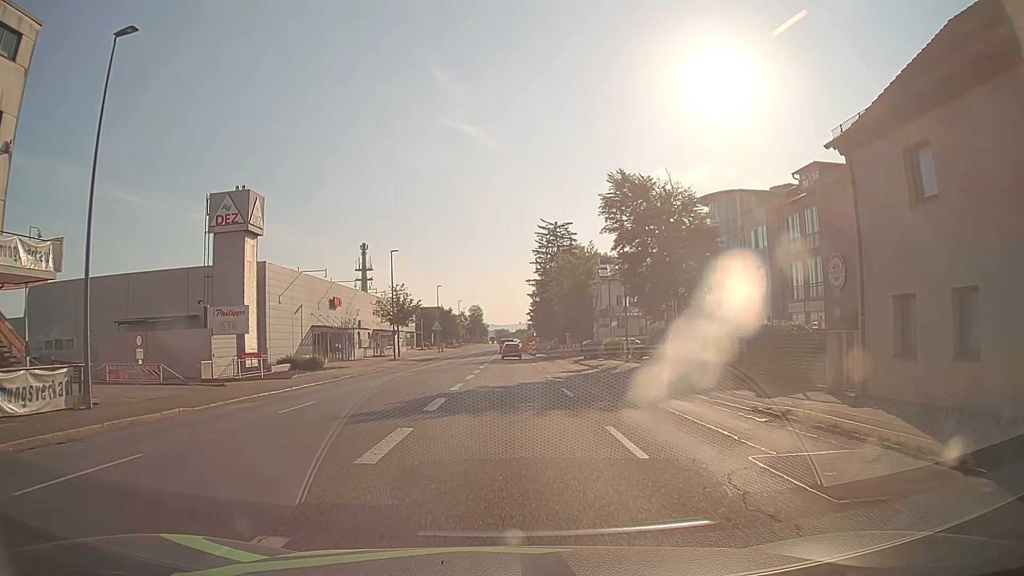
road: tertiary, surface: asphalt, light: Day
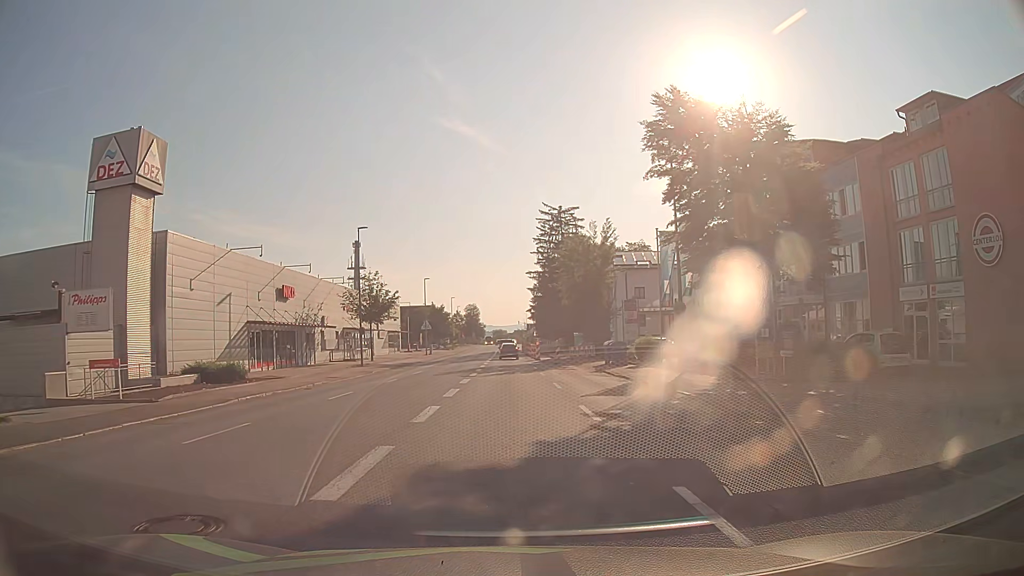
(+0.1, +13.7) m; +1°
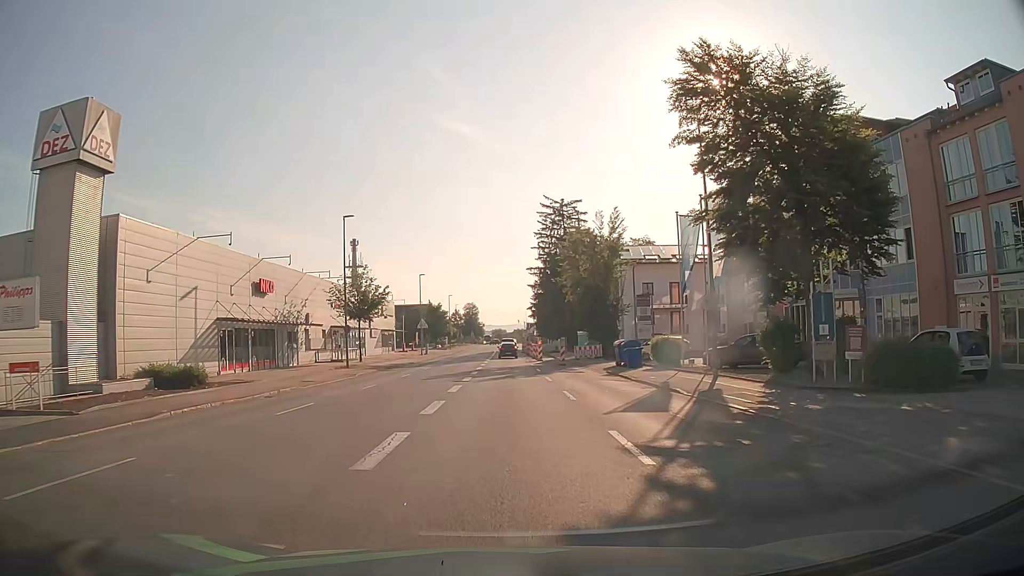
(0.0, +4.5) m; 0°
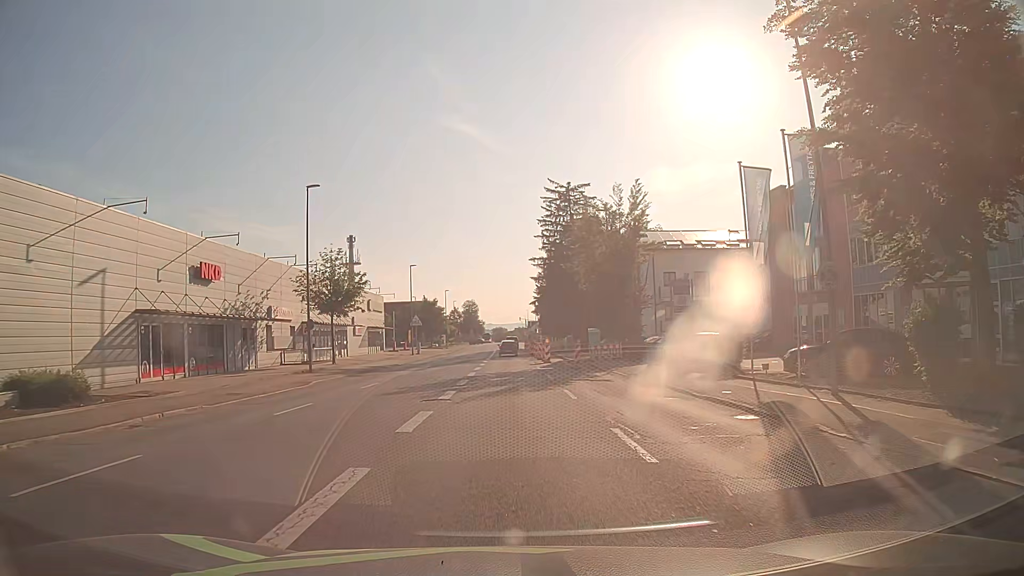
(-0.1, +9.0) m; 0°
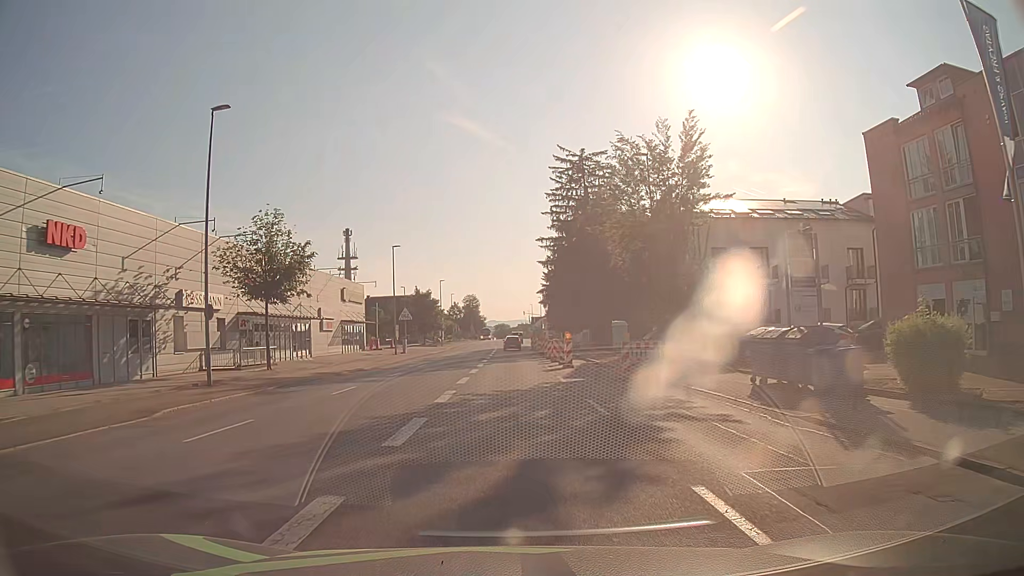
(0.0, +13.6) m; -1°
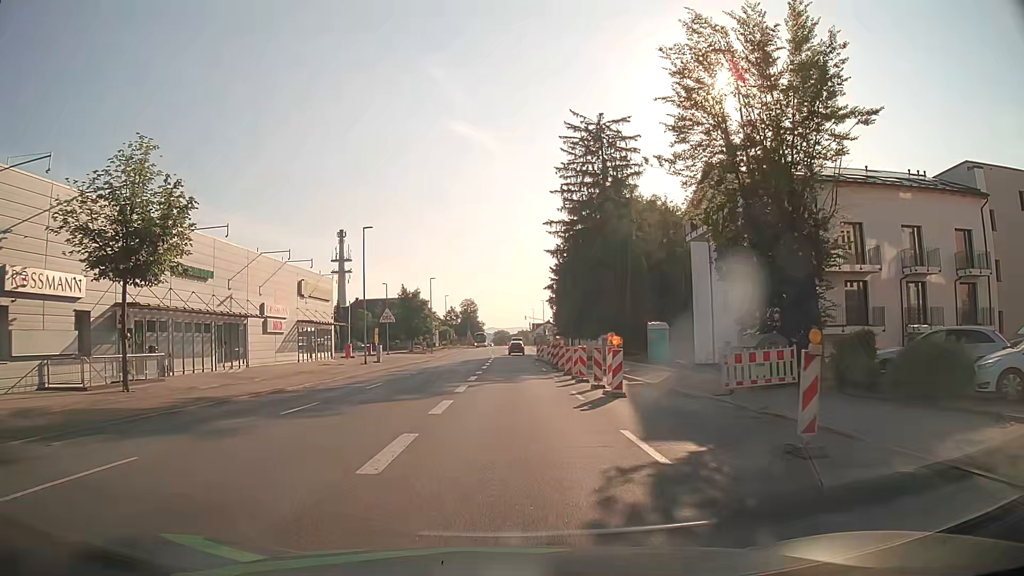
(0.0, +13.6) m; 0°
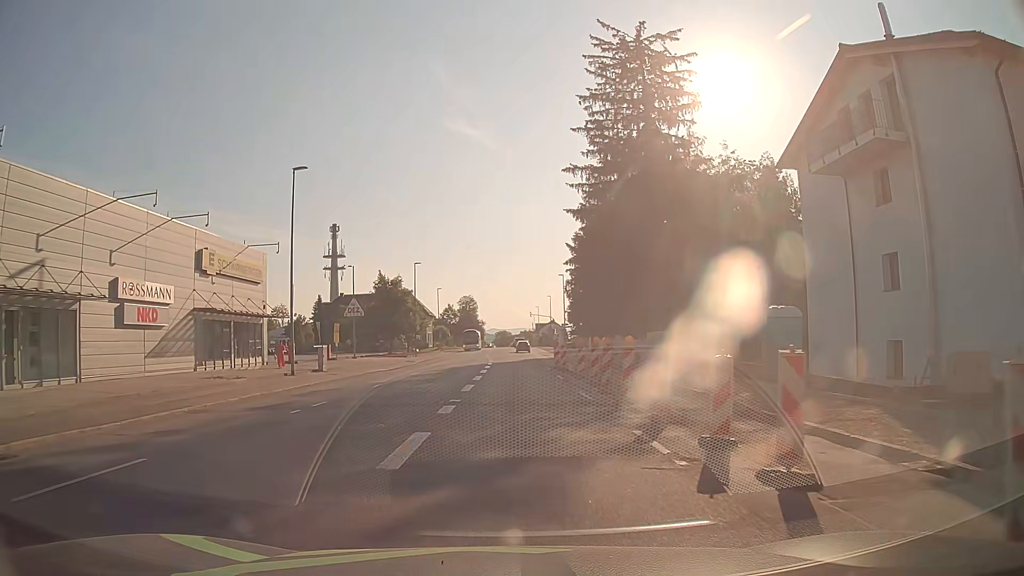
(0.0, +18.0) m; 0°
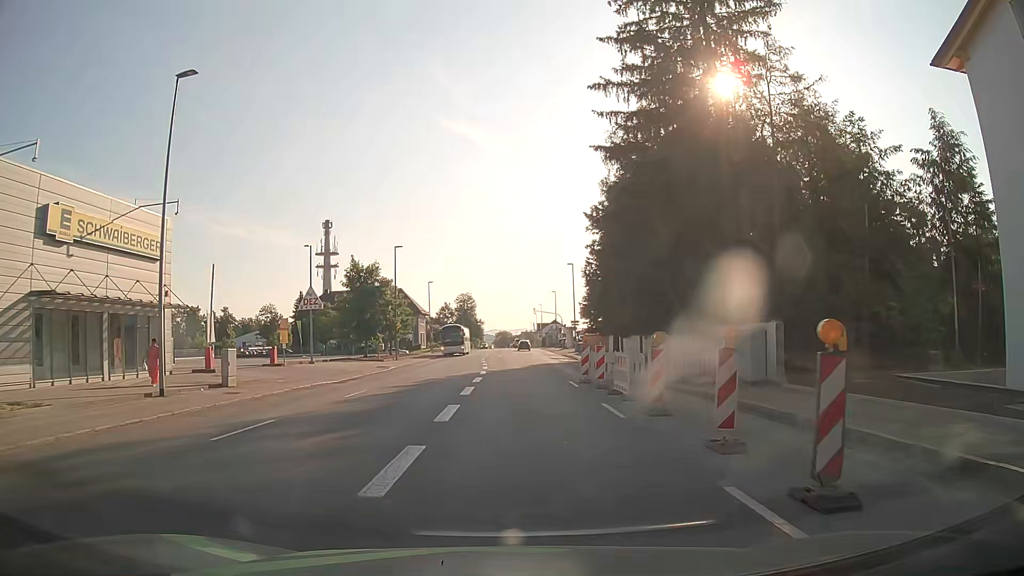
(+0.1, +13.3) m; 0°
(0, +10) (0, +20) (0, +30) (0, +40) (0, +50) (0, +60) (0, +70) (0, +80) (0, +90) (0, +100) m
